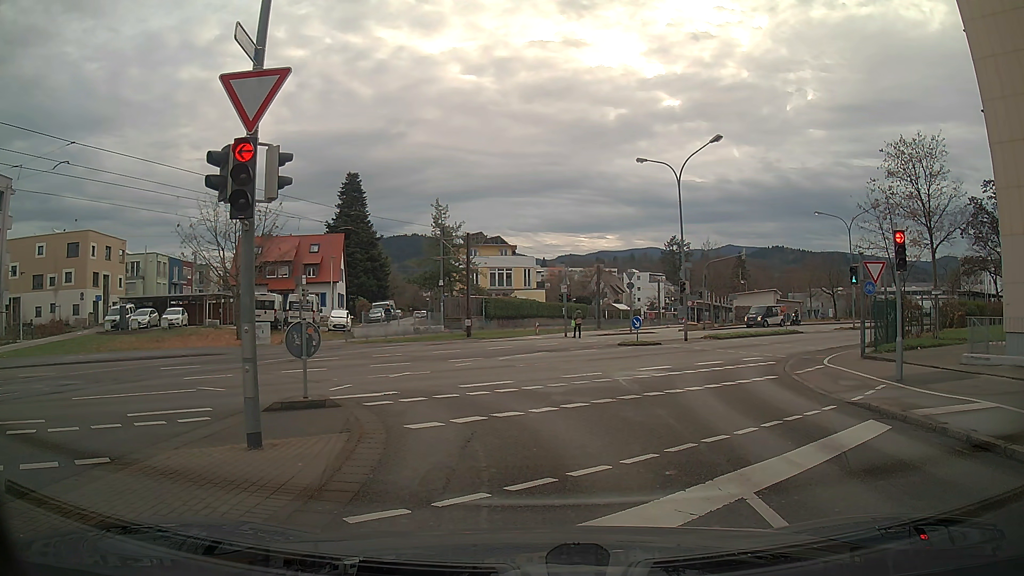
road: residential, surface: asphalt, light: Day
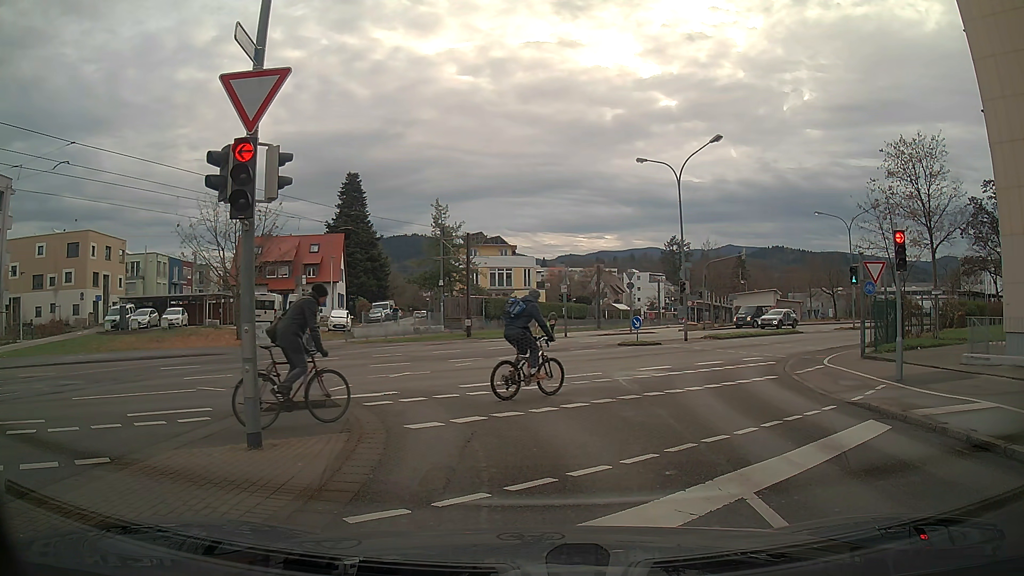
(0.0, 0.0) m; 0°
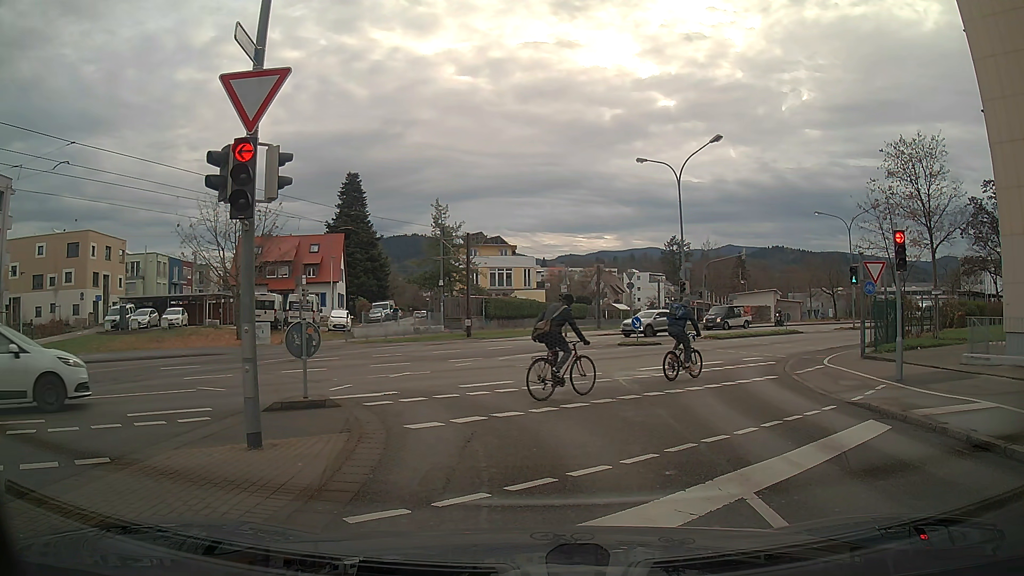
(0.0, 0.0) m; 0°
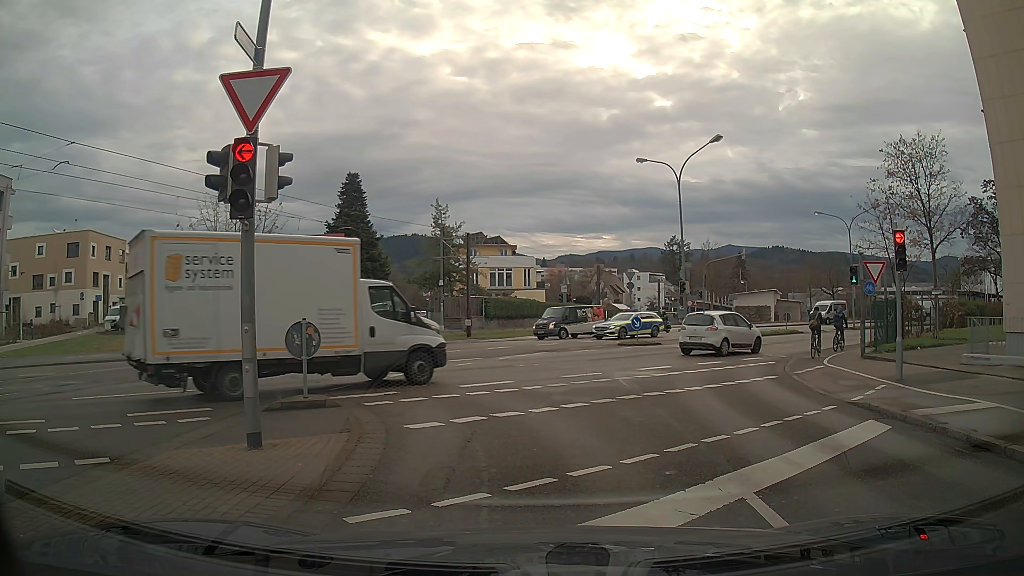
(0.0, 0.0) m; 0°
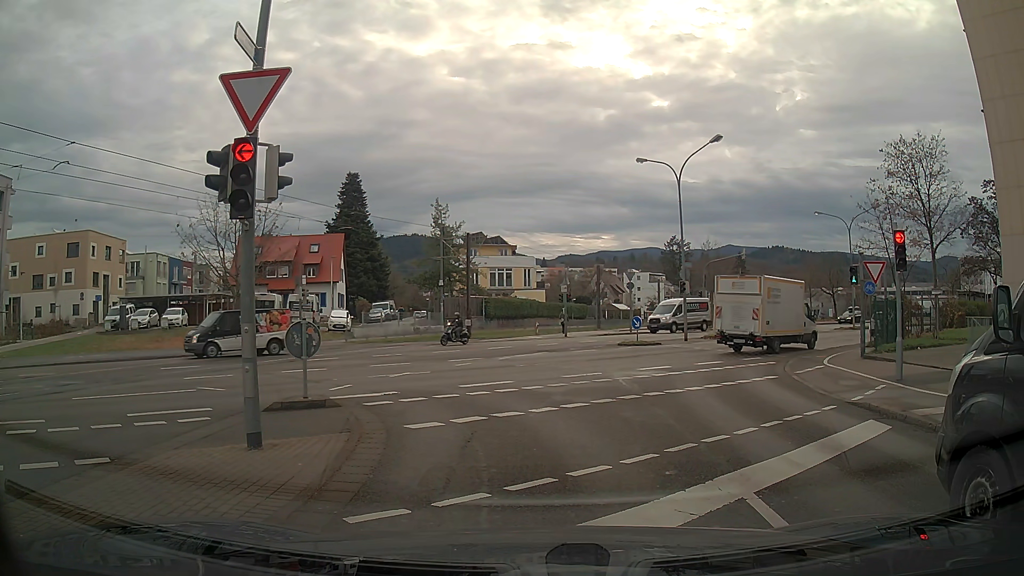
(0.0, 0.0) m; 0°
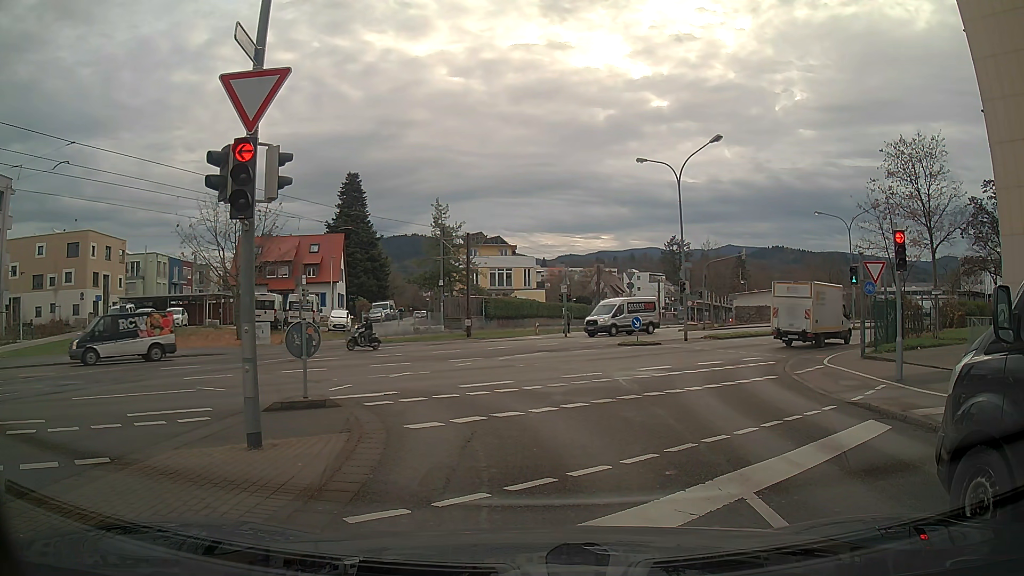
(0.0, 0.0) m; 0°
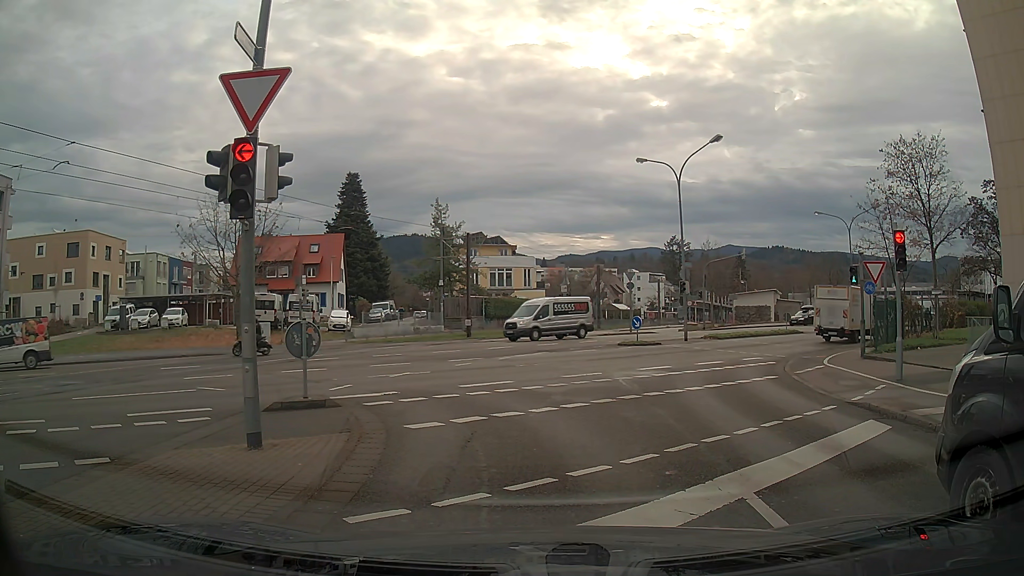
(0.0, 0.0) m; 0°
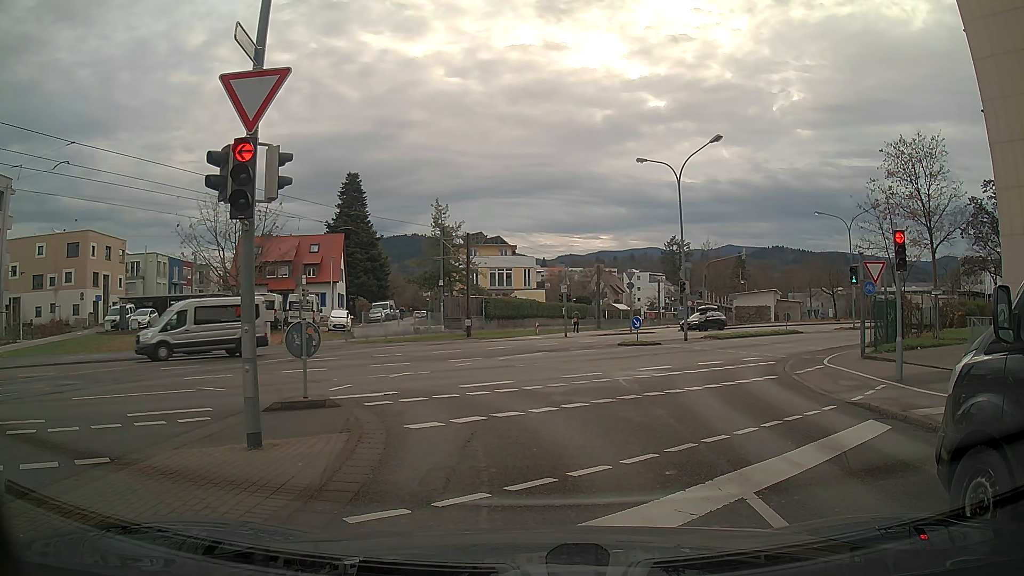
(0.0, 0.0) m; 0°
